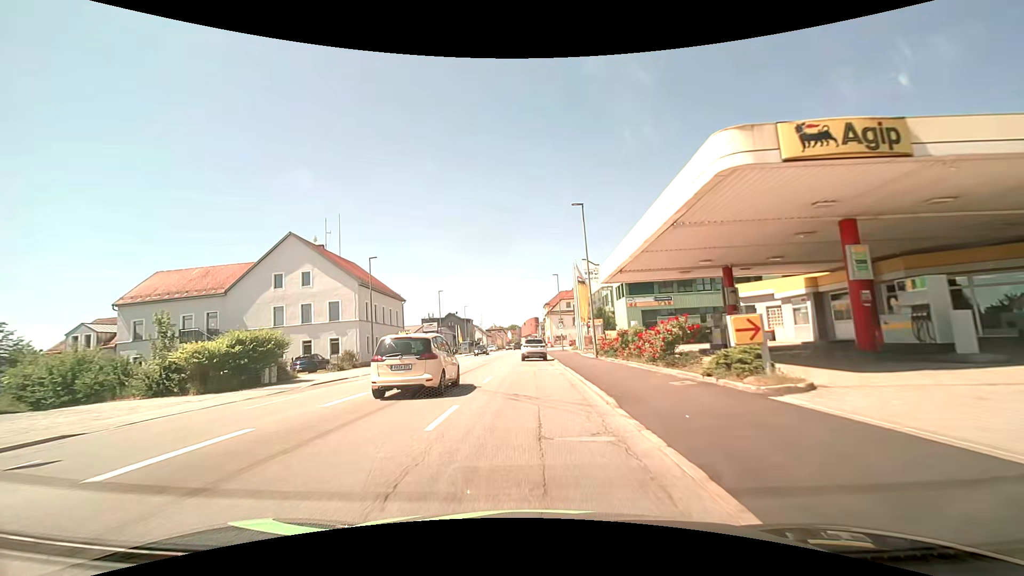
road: tertiary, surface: asphalt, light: Day
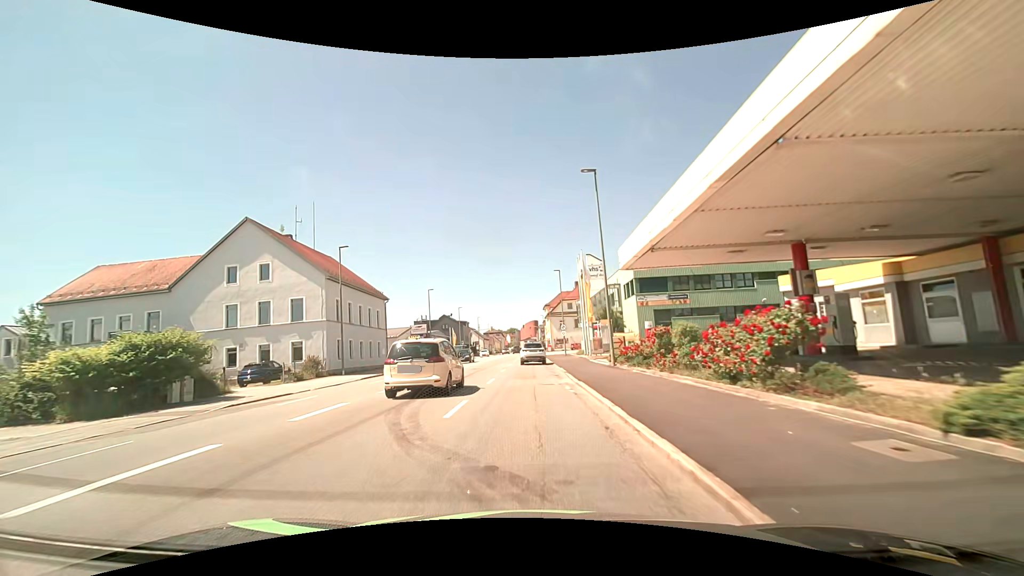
(0.0, +7.2) m; 0°
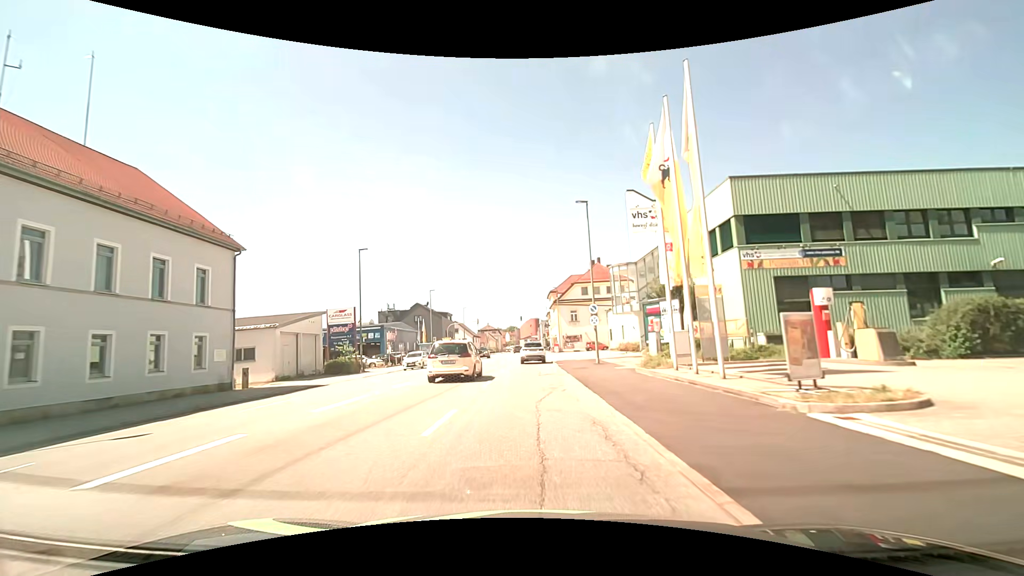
(+0.1, +29.1) m; +1°
(0, +10) (0, +20) (0, +30) (0, +40) (0, +50) (0, +60) (0, +70) (-1, +80) (-1, +90) (-1, +100) m
